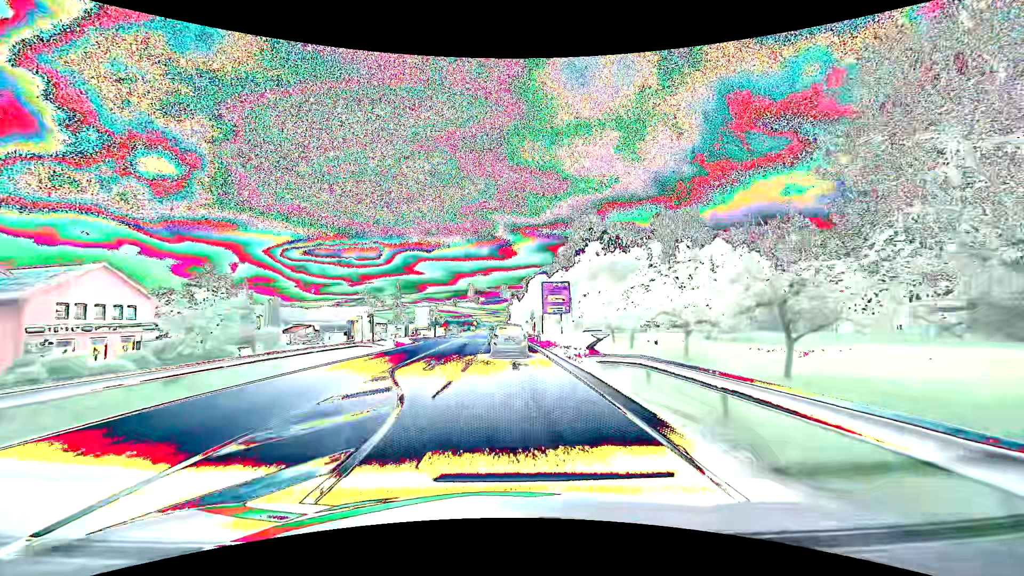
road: primary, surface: asphalt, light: Day
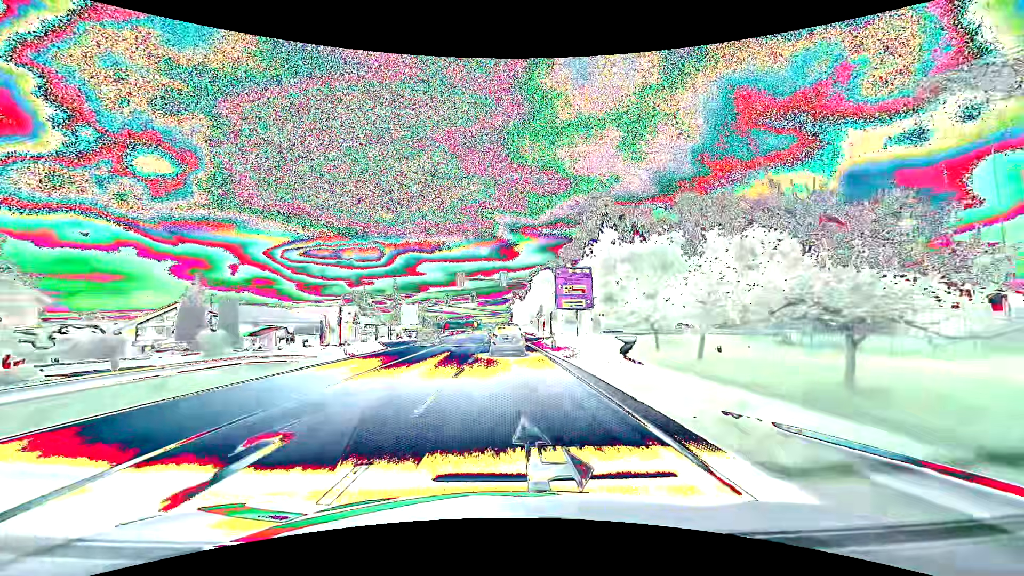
(0.0, +13.8) m; 0°
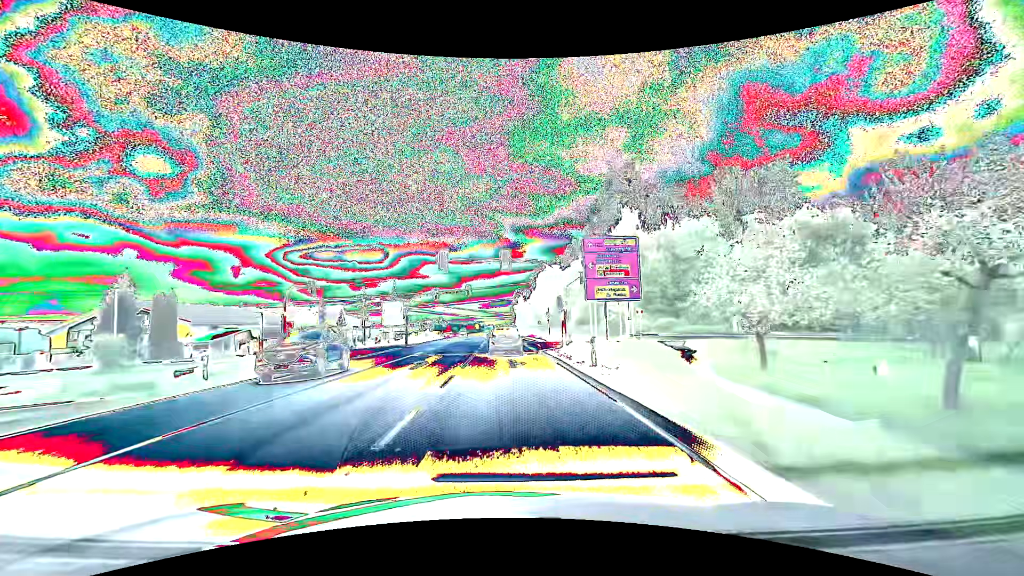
(0.0, +14.3) m; 0°
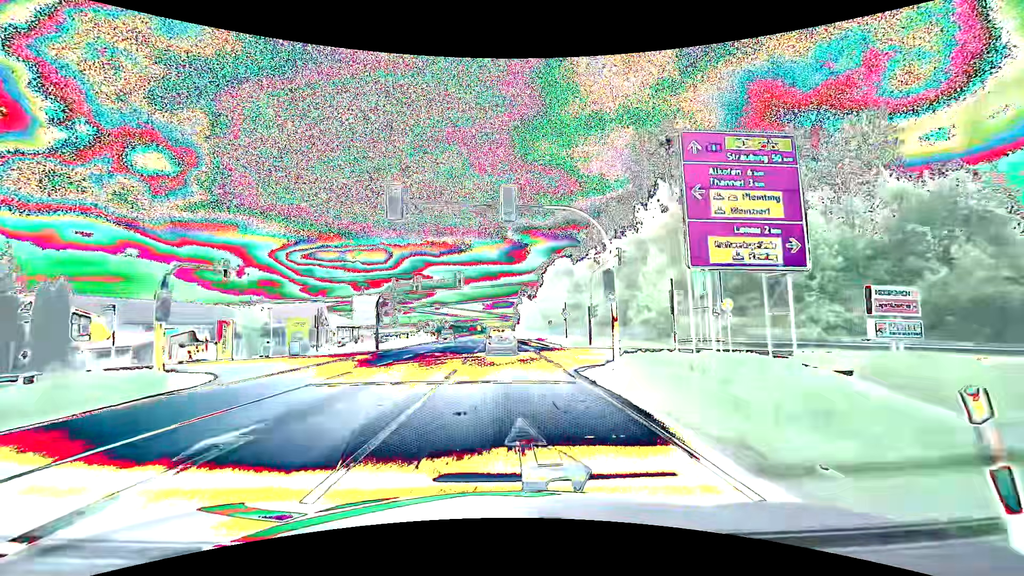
(0.0, +15.0) m; 0°
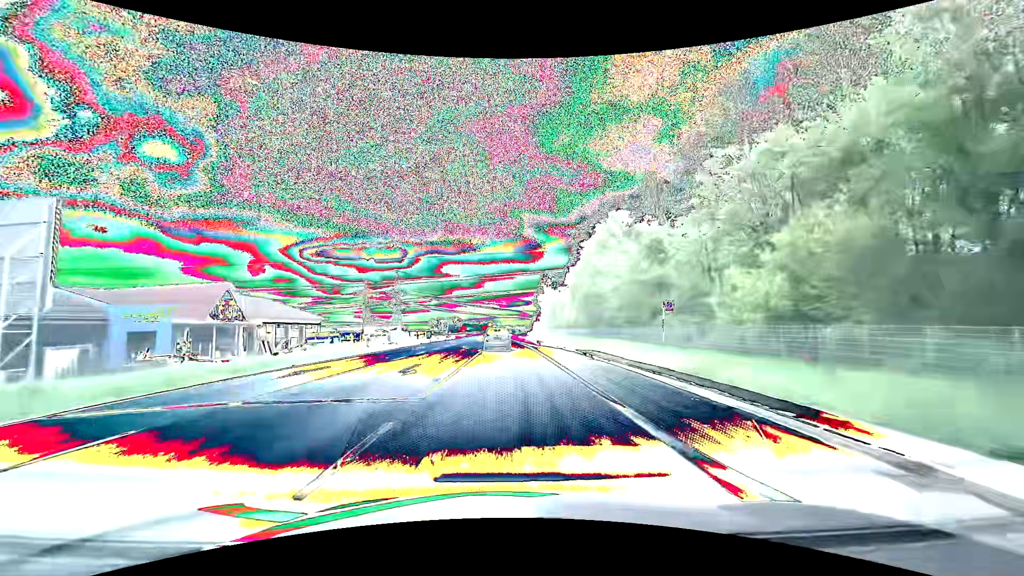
(-0.5, +41.4) m; -2°
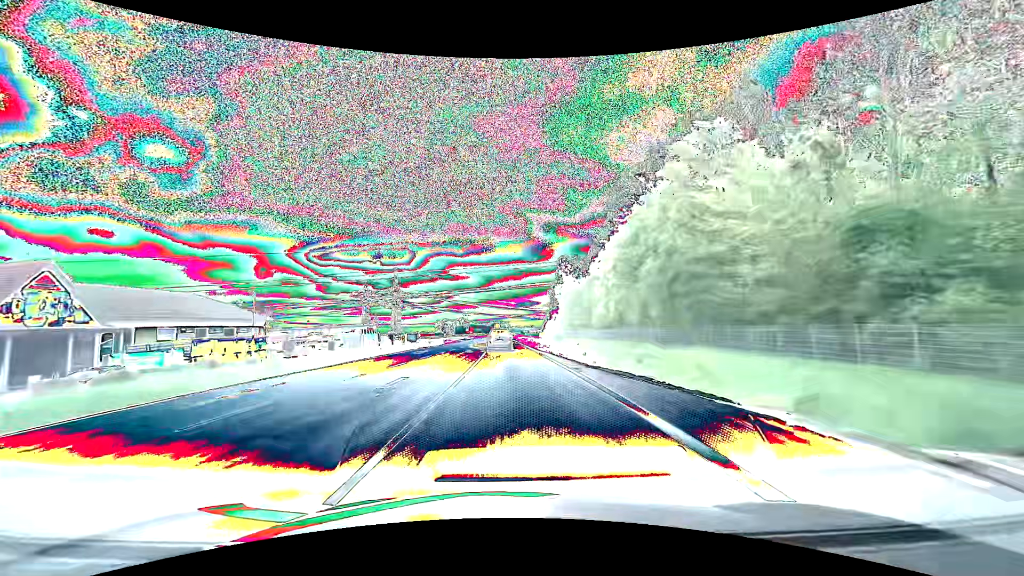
(-0.2, +27.6) m; -1°
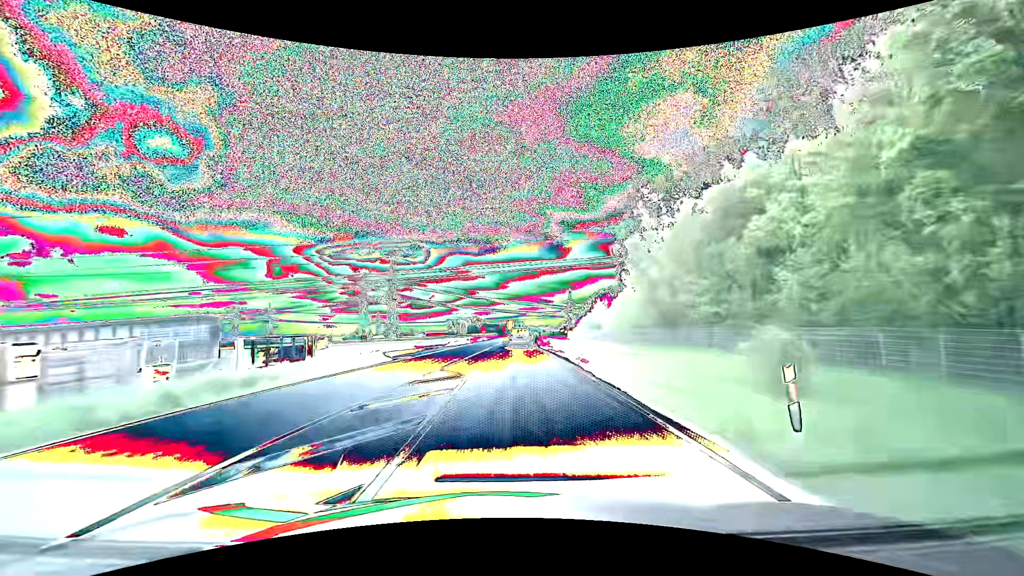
(-0.8, +50.1) m; -2°
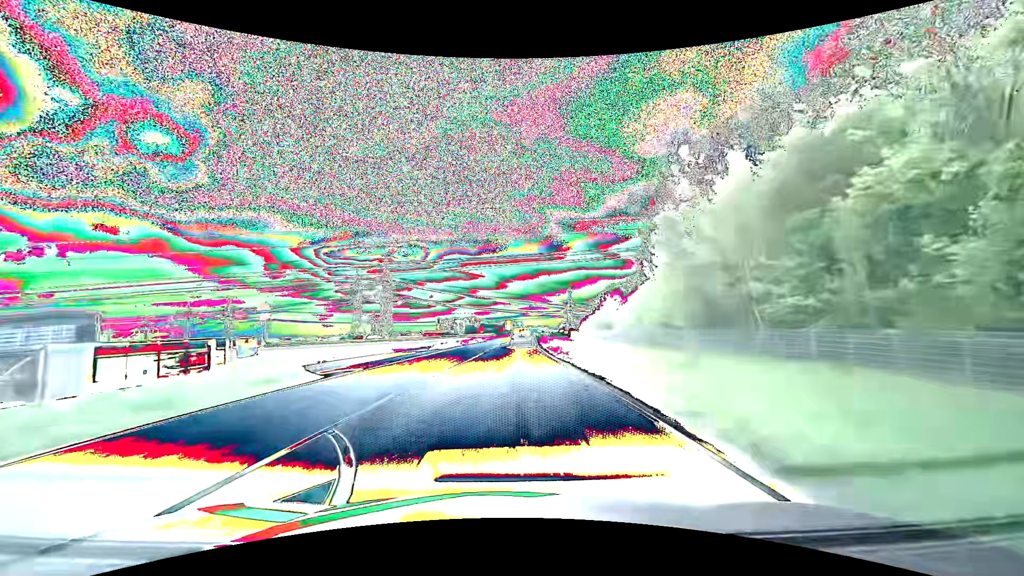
(0.0, +10.7) m; 0°
(0, +10) (0, +20) (0, +30) (0, +40) (0, +50) (+1, +60) (+1, +70) (+2, +80) (+2, +90) (+3, +100) m
